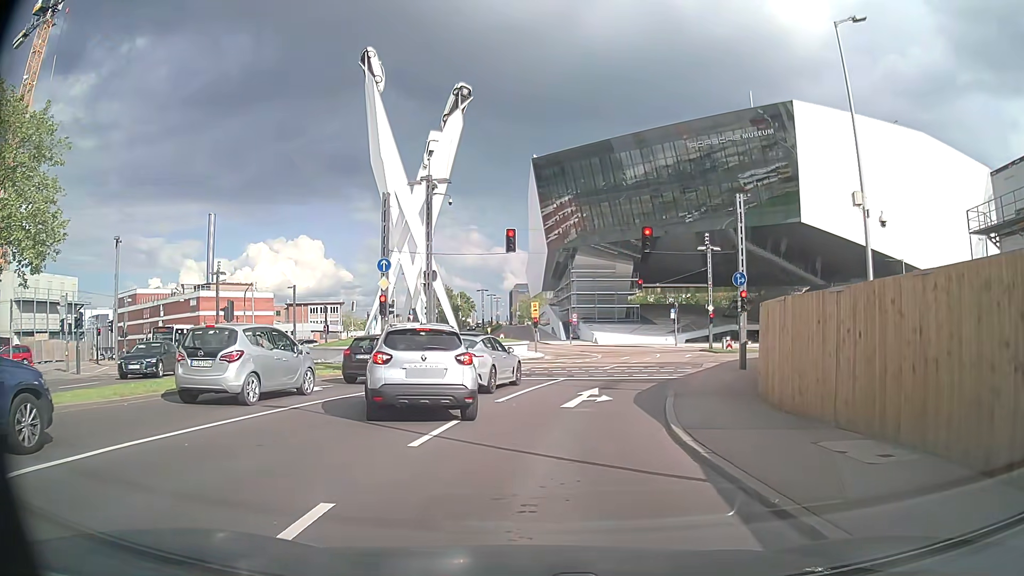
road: secondary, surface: asphalt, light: Day
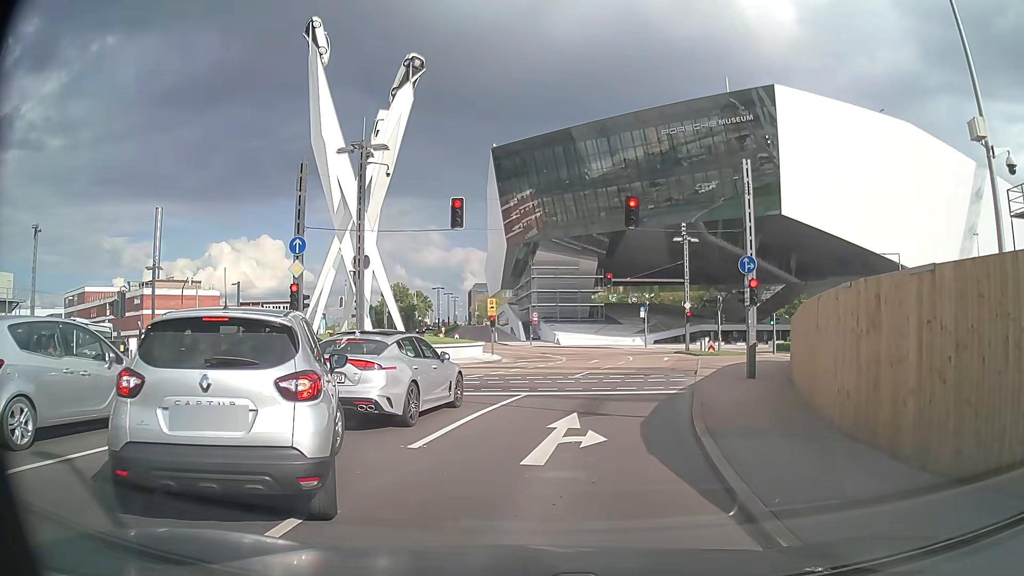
(+0.2, +5.7) m; +3°
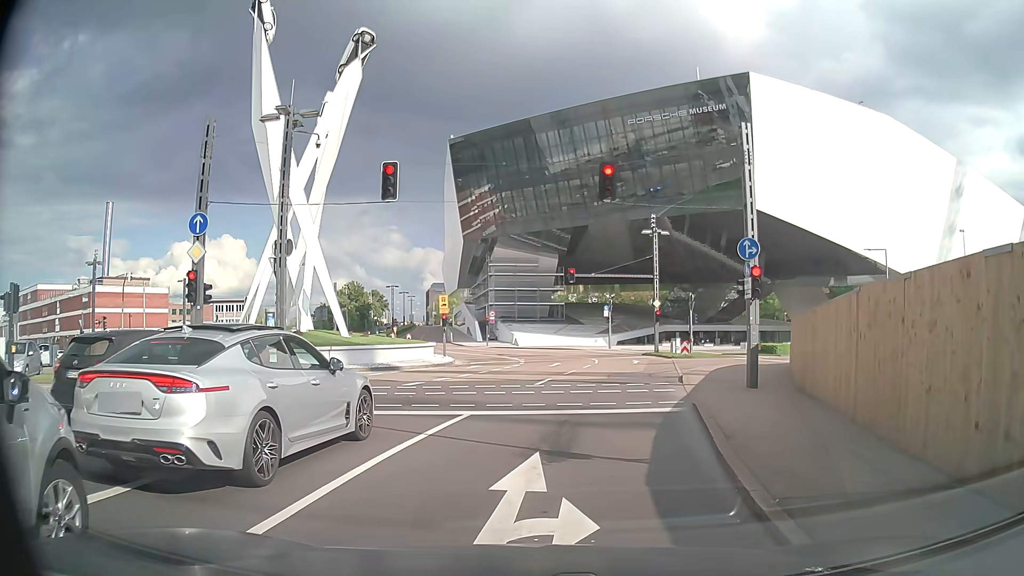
(+0.2, +4.2) m; +5°
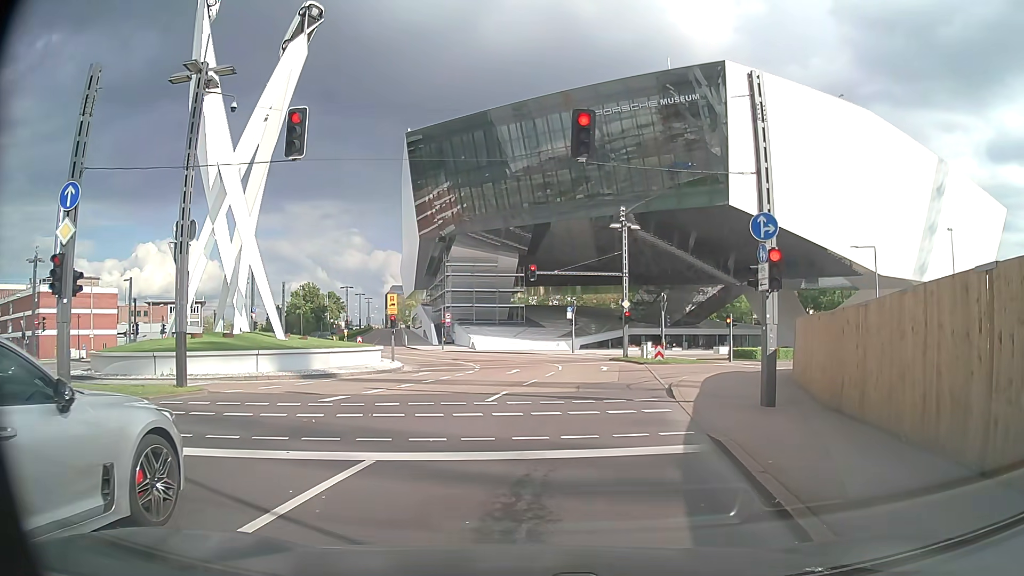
(0.0, +4.3) m; +2°
